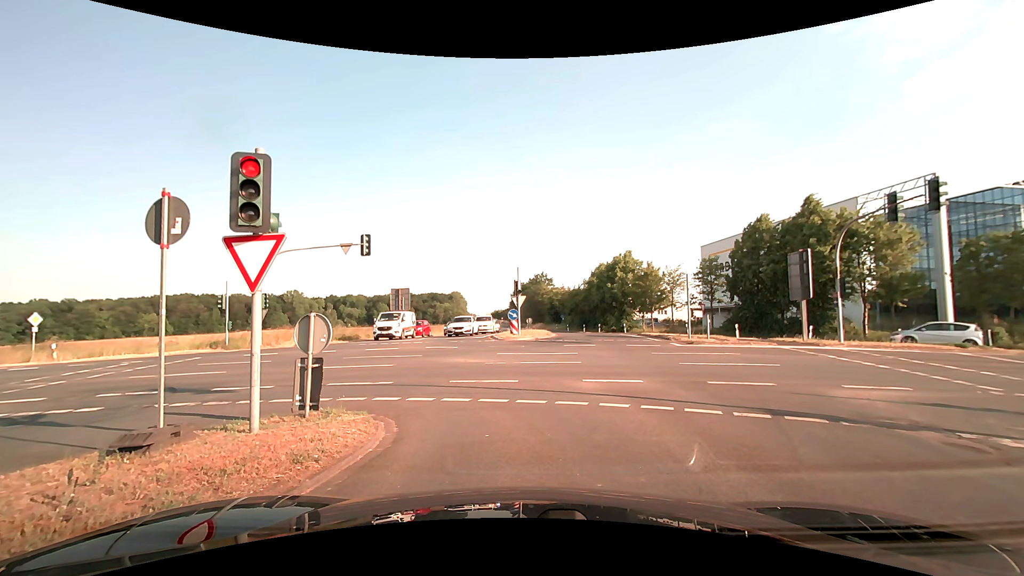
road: secondary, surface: asphalt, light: Day
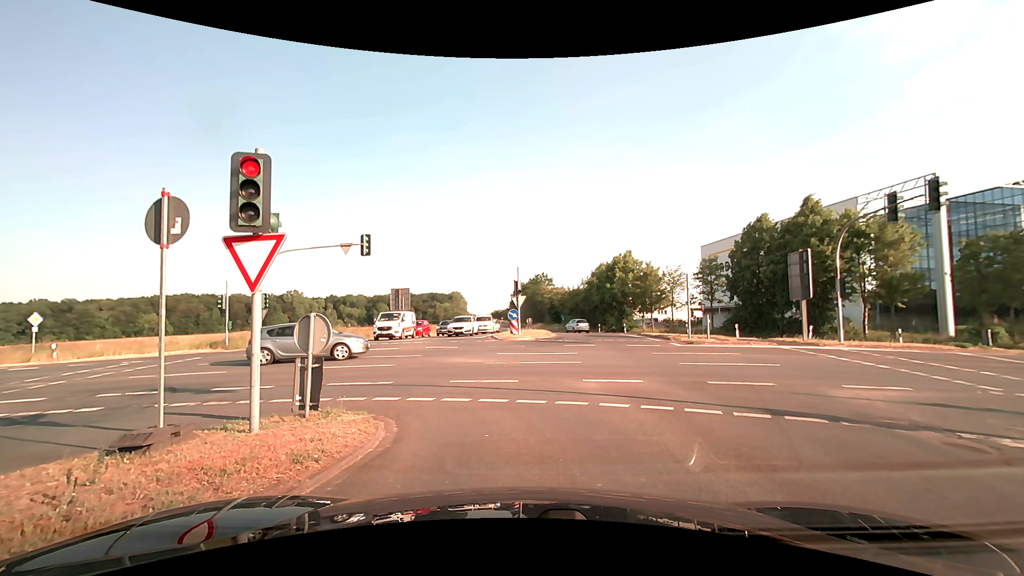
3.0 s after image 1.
(0.0, 0.0) m; 0°
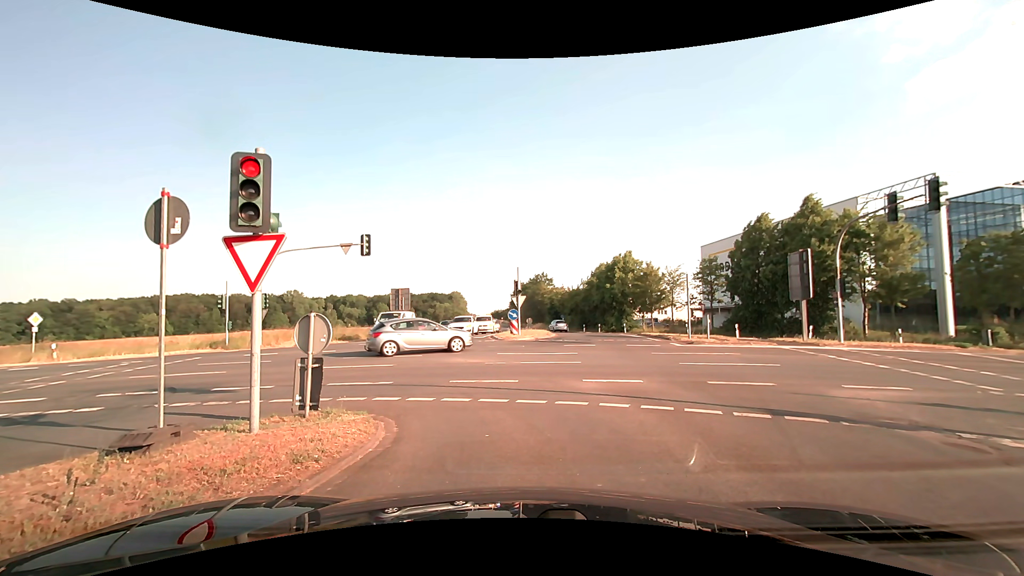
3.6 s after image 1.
(0.0, 0.0) m; 0°
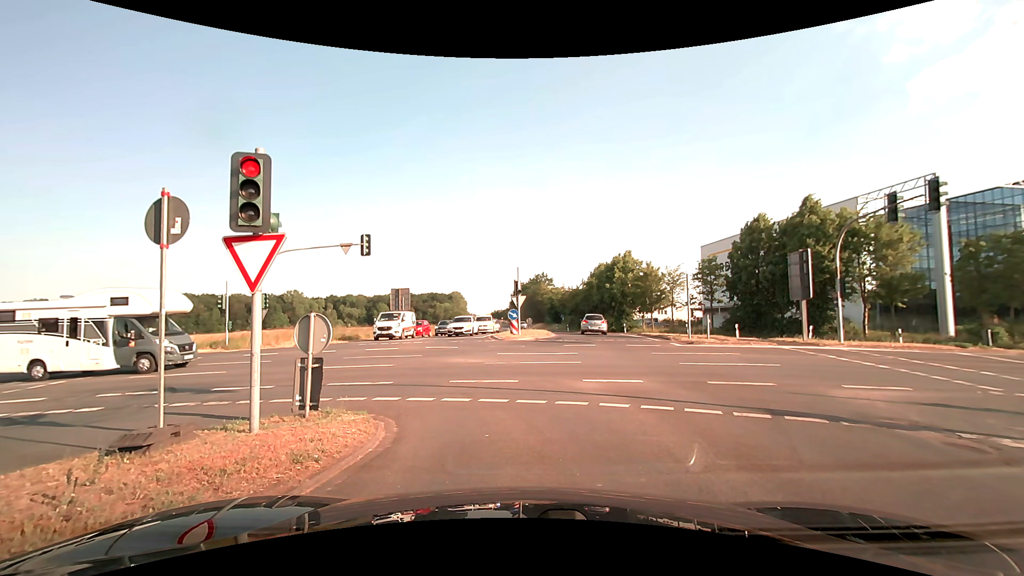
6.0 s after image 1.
(0.0, 0.0) m; 0°
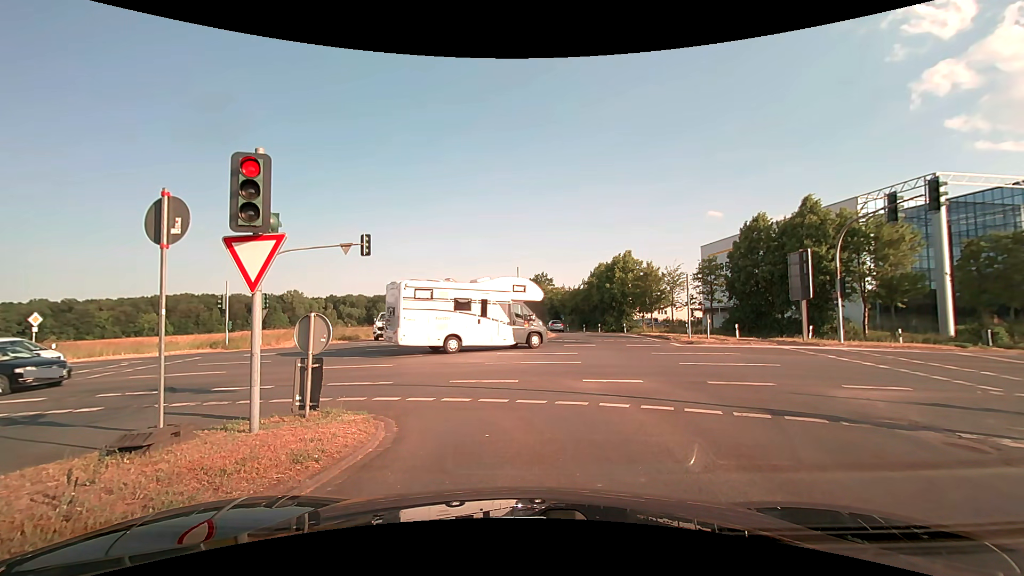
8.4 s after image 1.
(0.0, 0.0) m; 0°
(0, +10) (-5, +19) (-13, +24) (-23, +26) (-33, +26) (-43, +27) (-53, +28) (-63, +28) (-73, +29) (-83, +29) m
